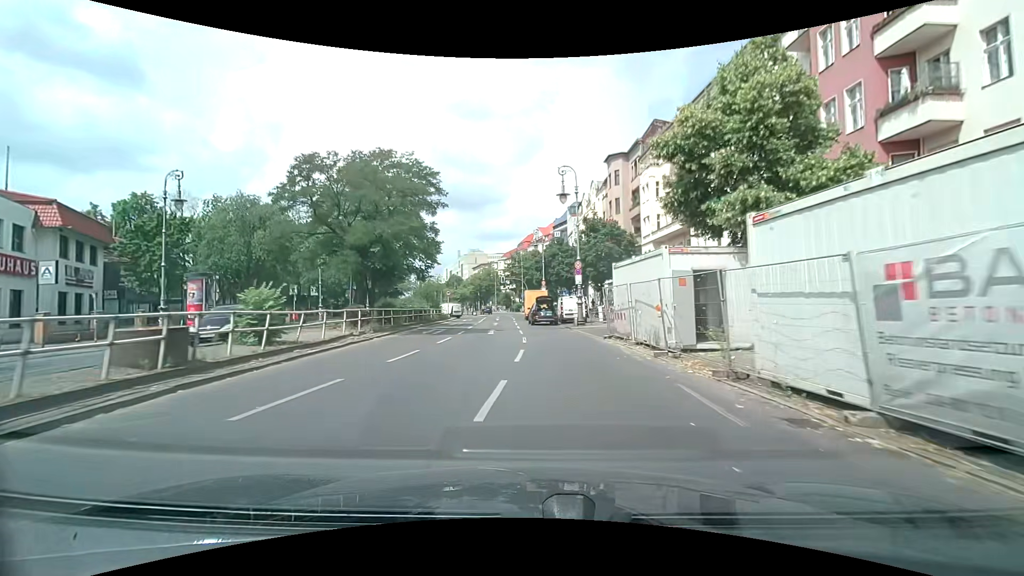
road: secondary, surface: asphalt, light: Day
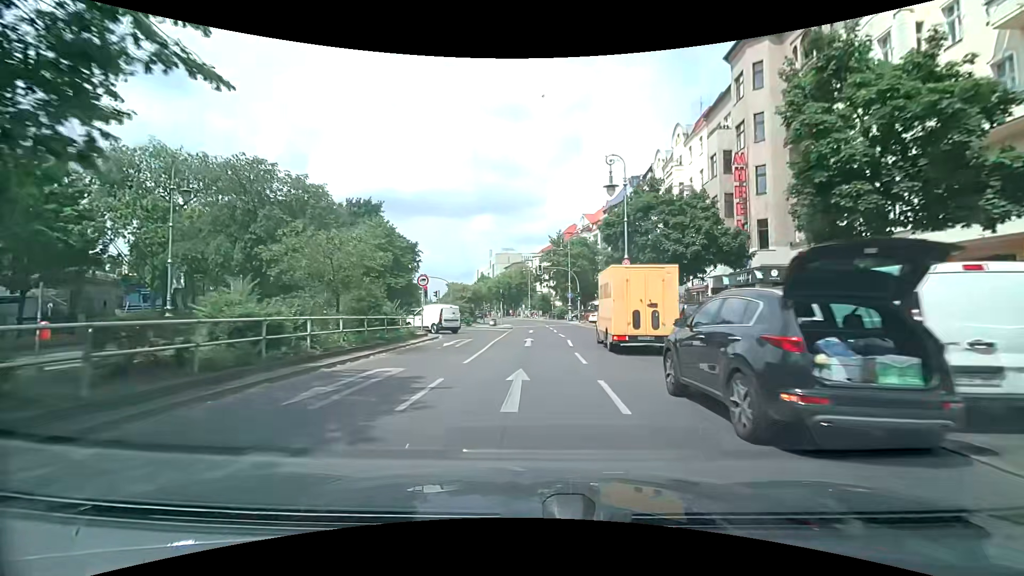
(-1.2, +29.4) m; -4°
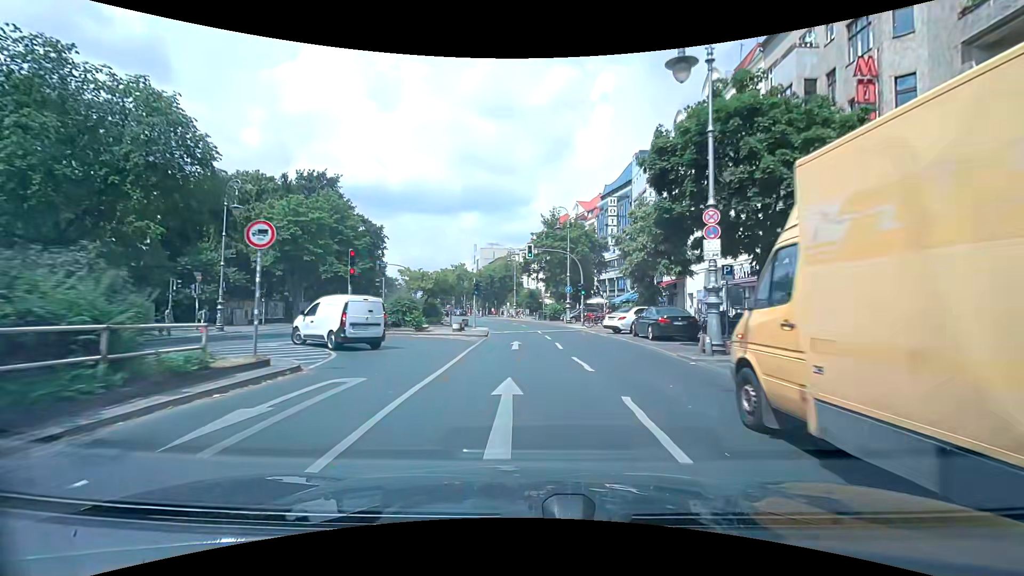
(+0.2, +14.2) m; +1°
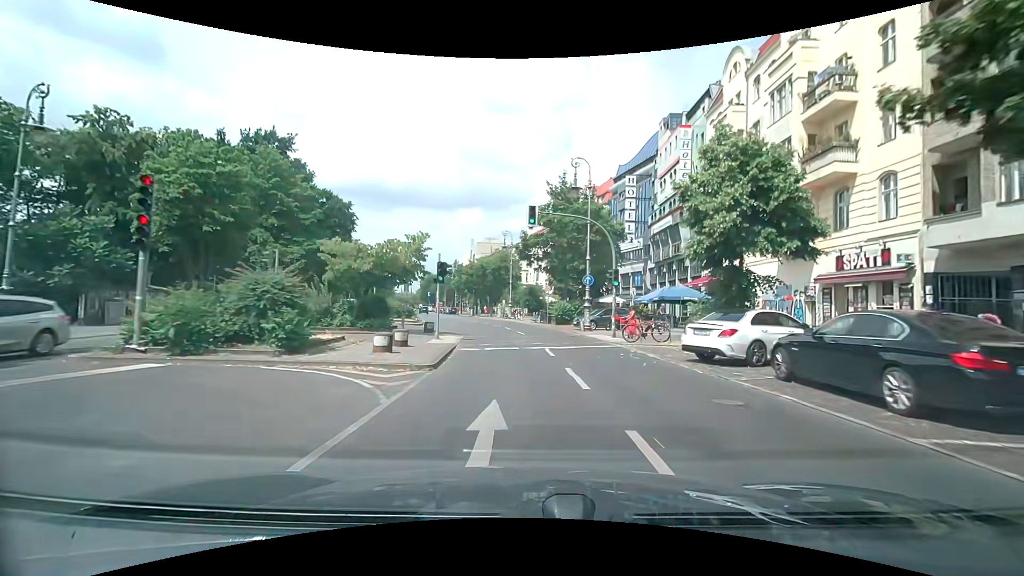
(+0.1, +13.9) m; 0°
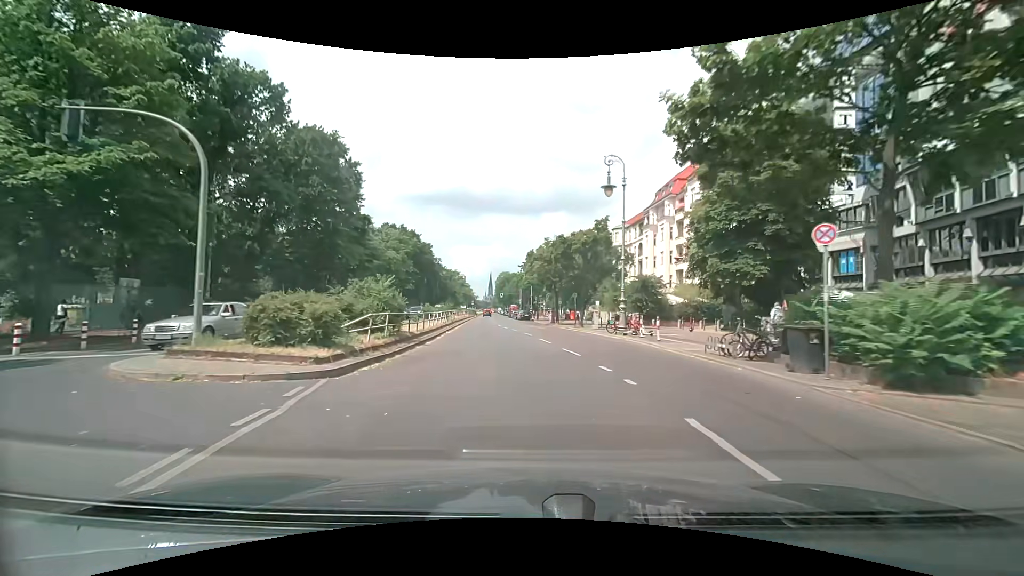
(-1.7, +28.9) m; -9°
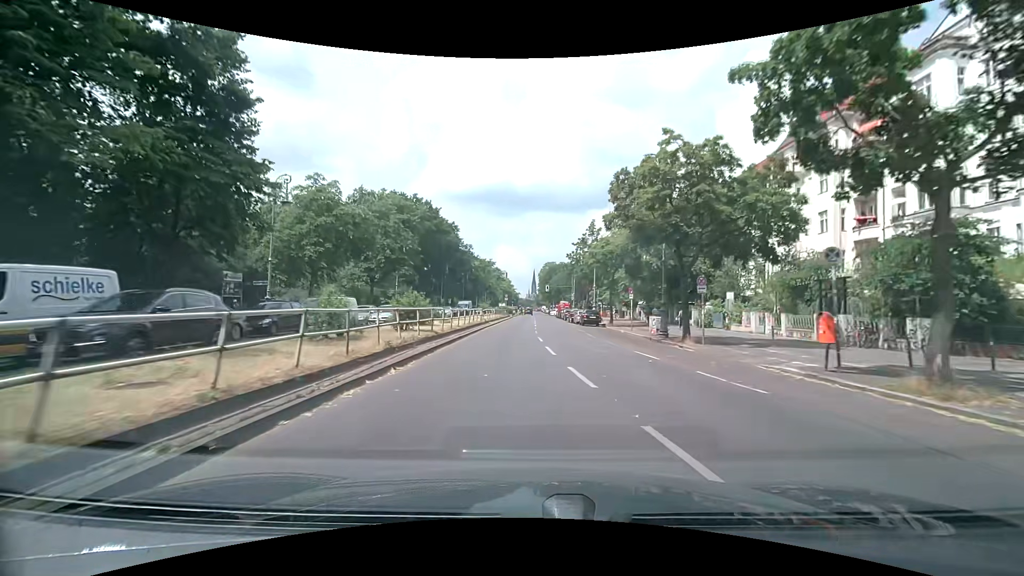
(-1.8, +30.6) m; -6°
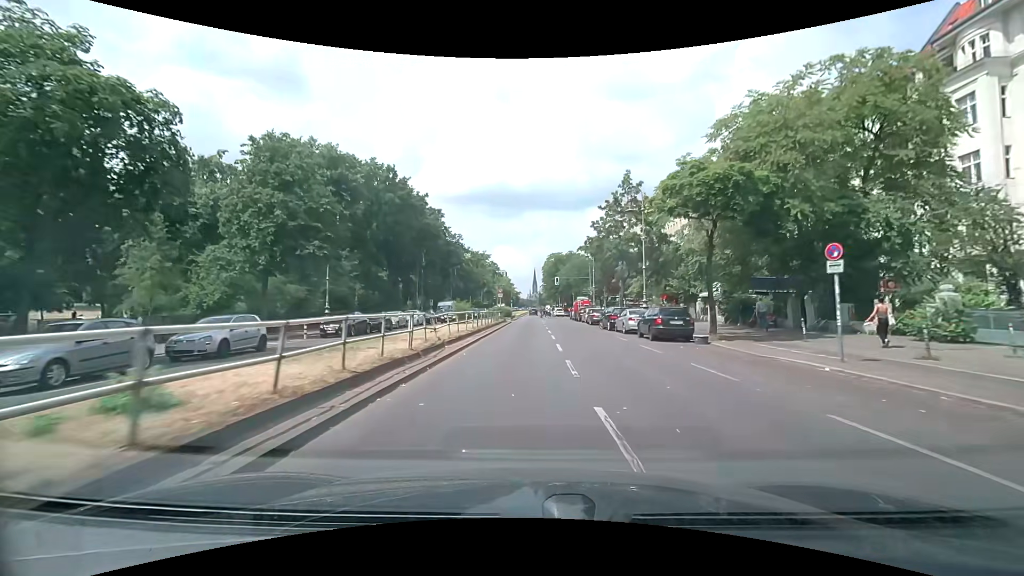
(-0.1, +22.9) m; 0°
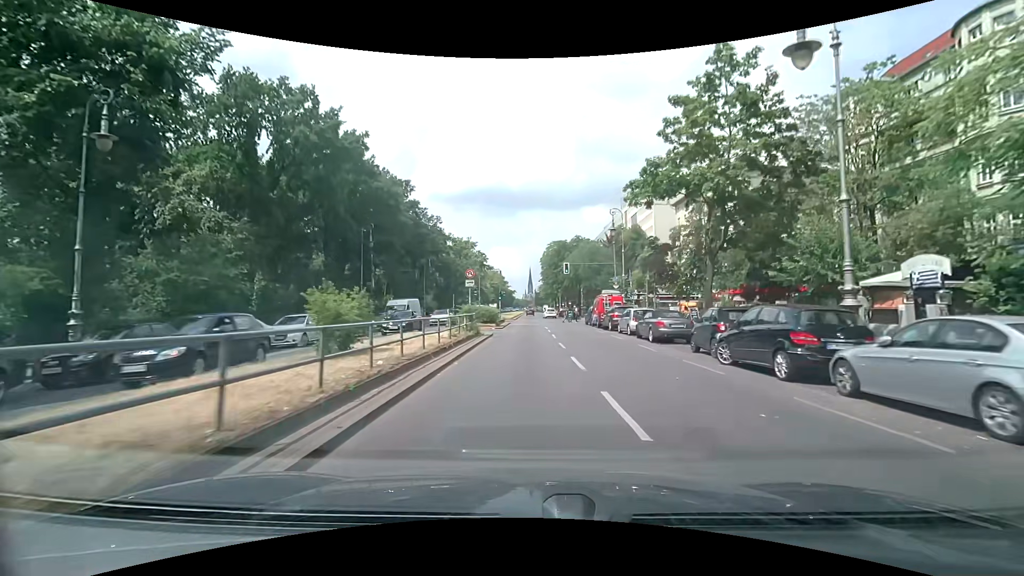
(+0.2, +22.3) m; +1°
